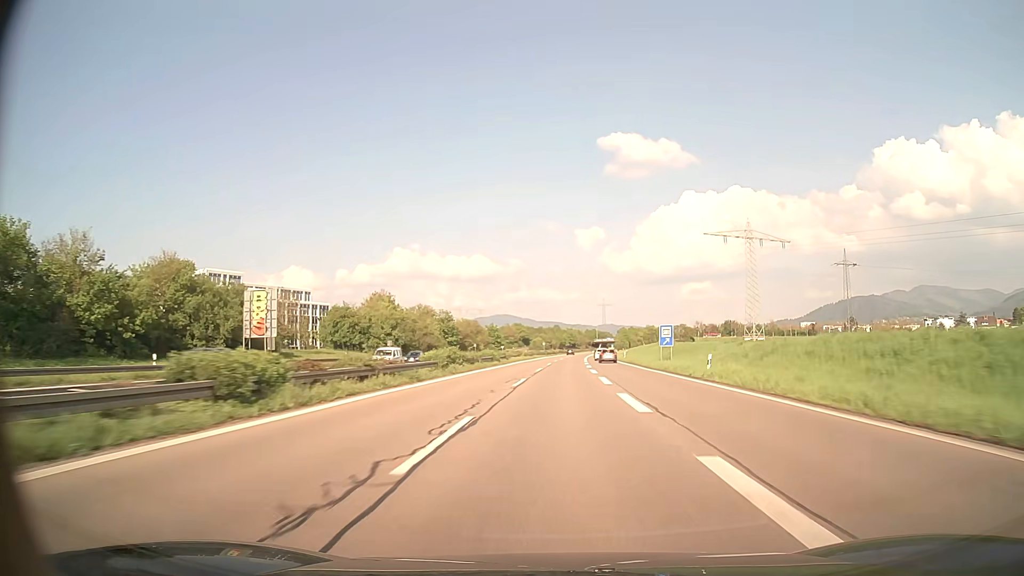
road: trunk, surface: asphalt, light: Day
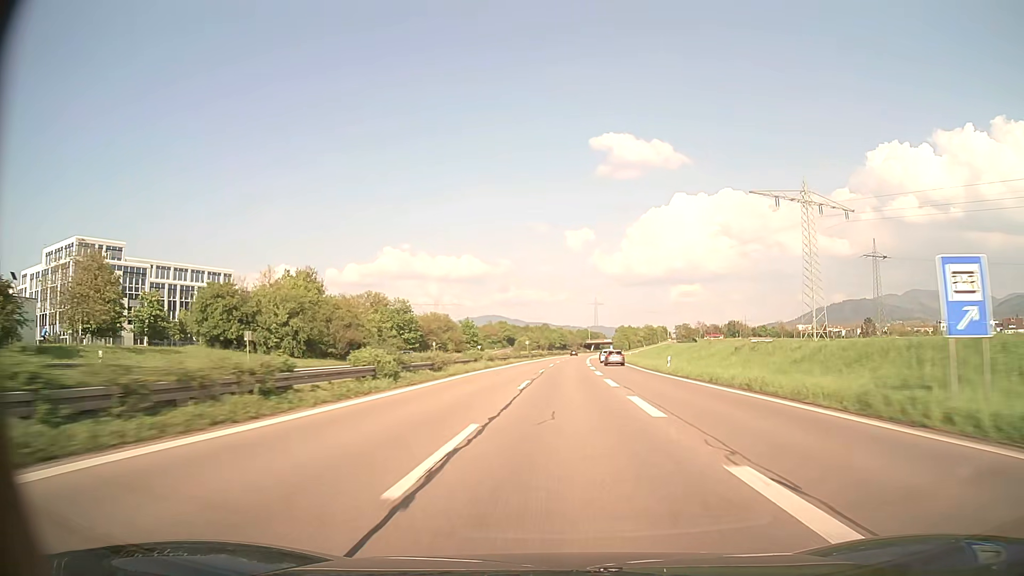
(+0.2, +37.0) m; +1°
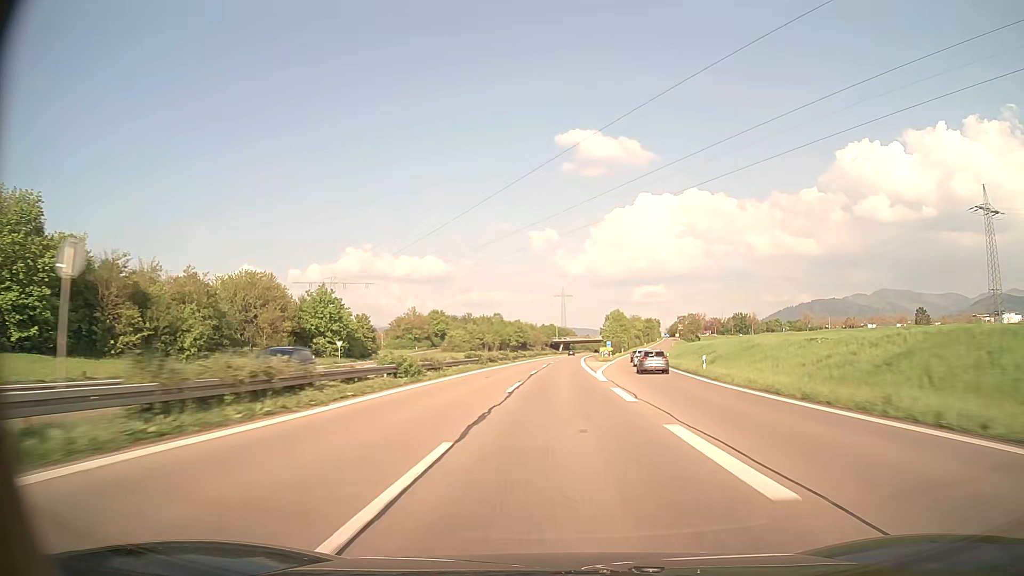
(+2.5, +92.5) m; +3°
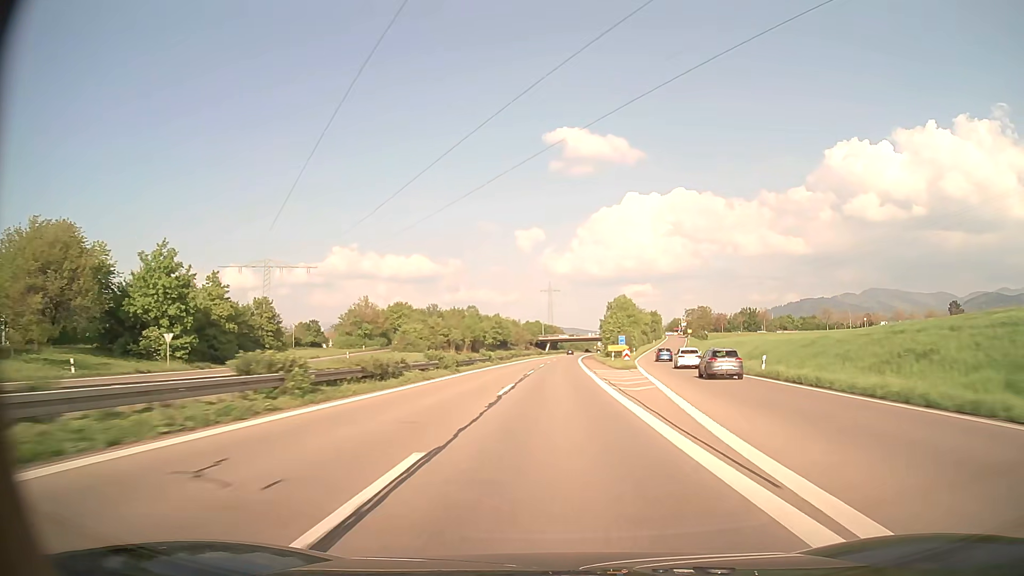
(+0.3, +37.1) m; +1°
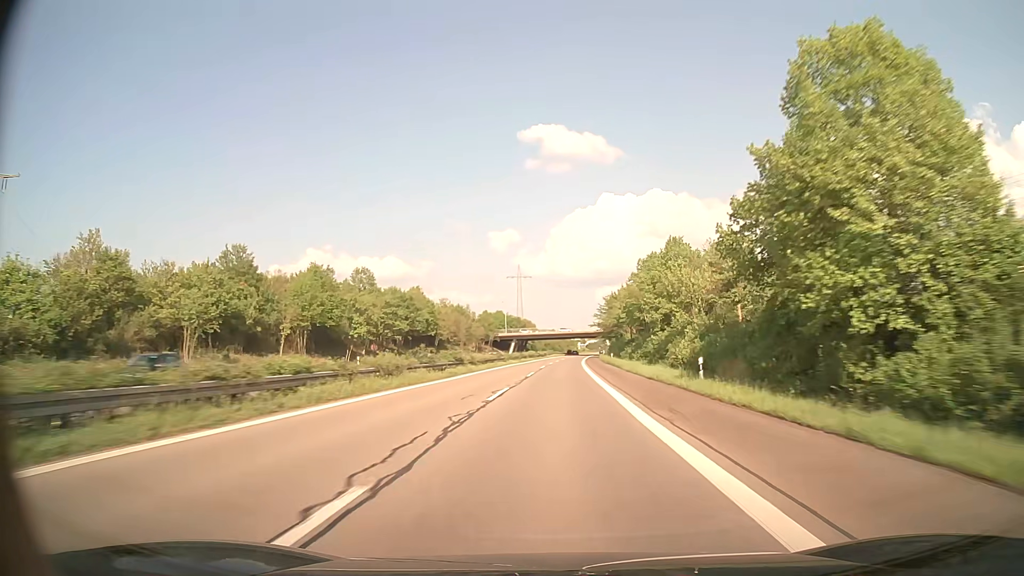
(+2.0, +92.7) m; +2°
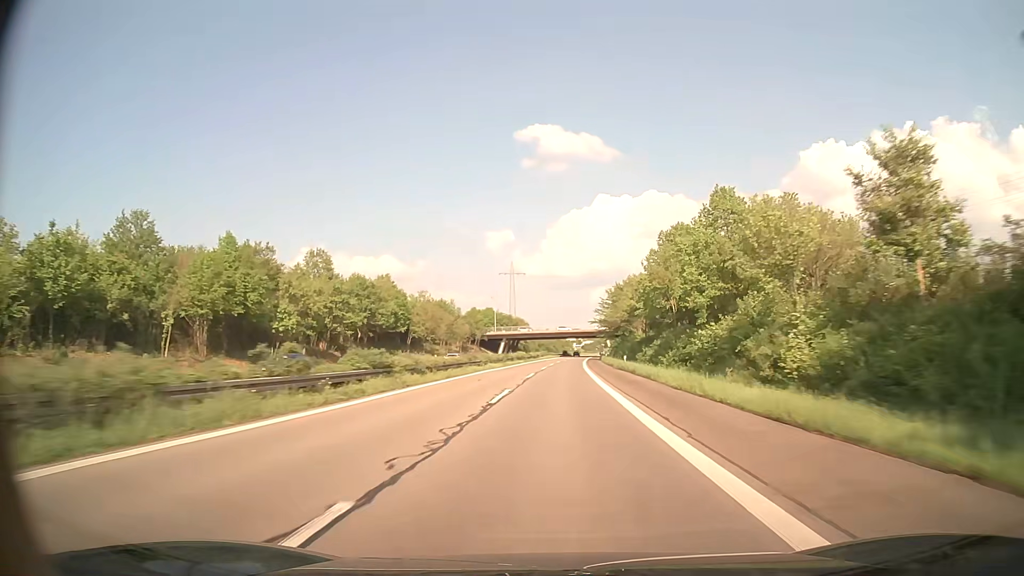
(+0.1, +18.5) m; 0°
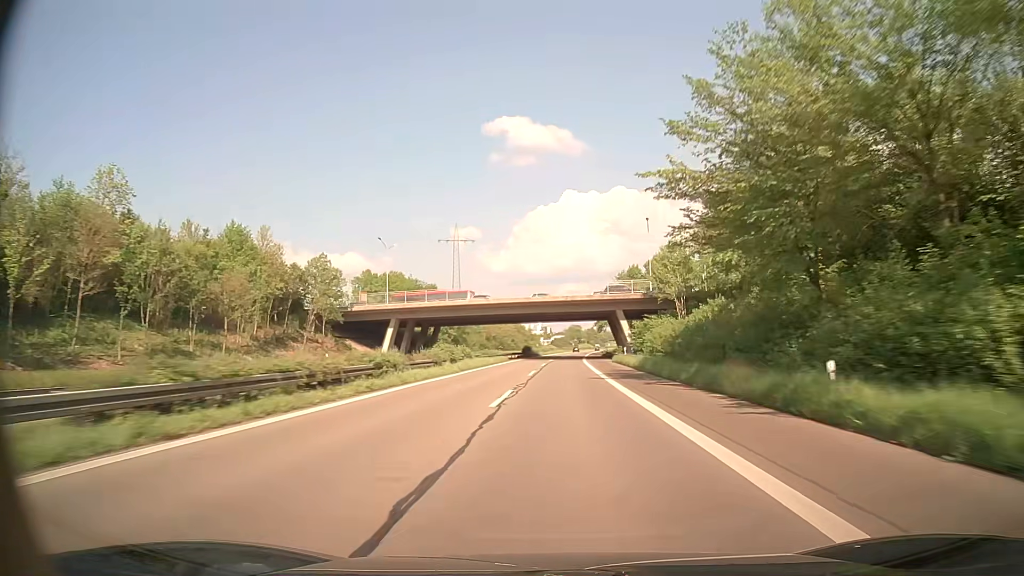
(+2.2, +92.6) m; +3°
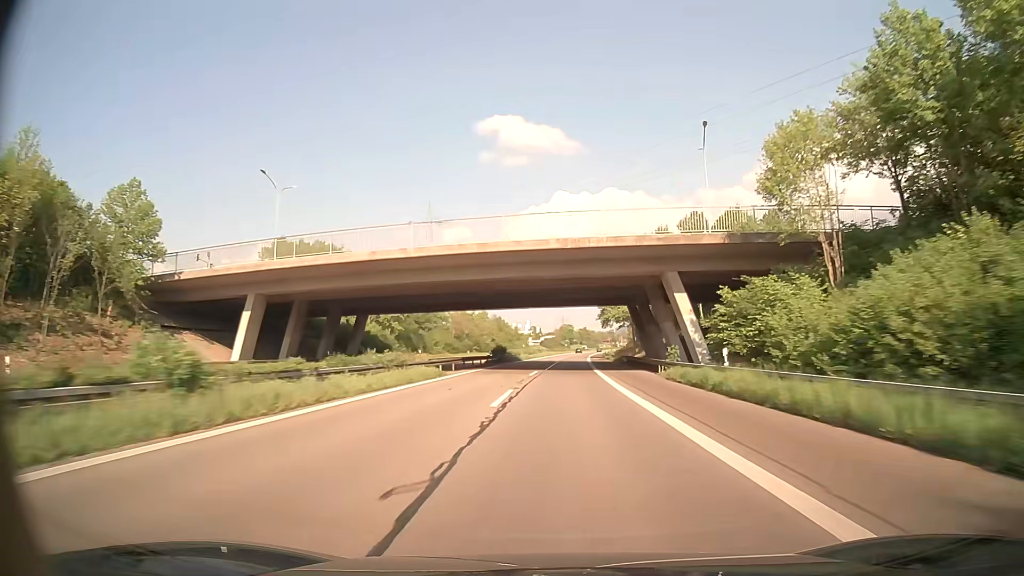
(+0.3, +36.0) m; +1°
(0, +10) (0, +20) (0, +30) (0, +40) (+1, +50) (+1, +60) (+1, +70) (+2, +80) (+2, +90) (+3, +100) m
